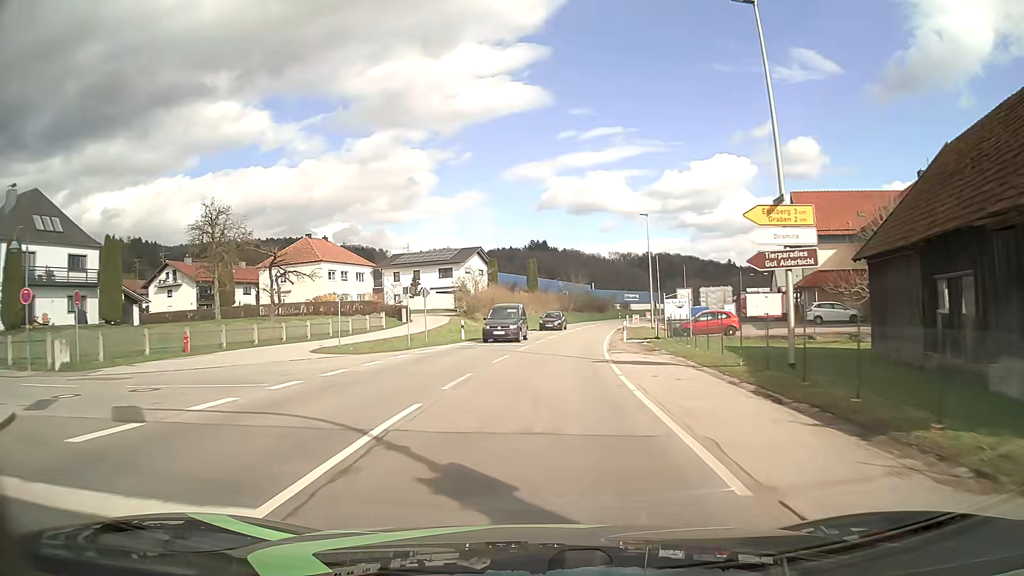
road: secondary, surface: asphalt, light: Day
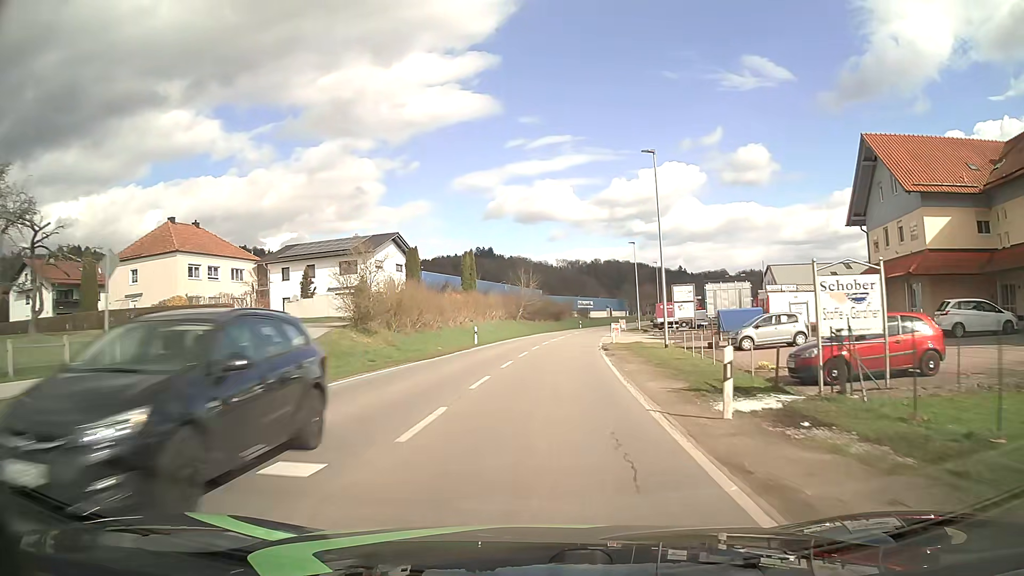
(+0.8, +23.6) m; +4°
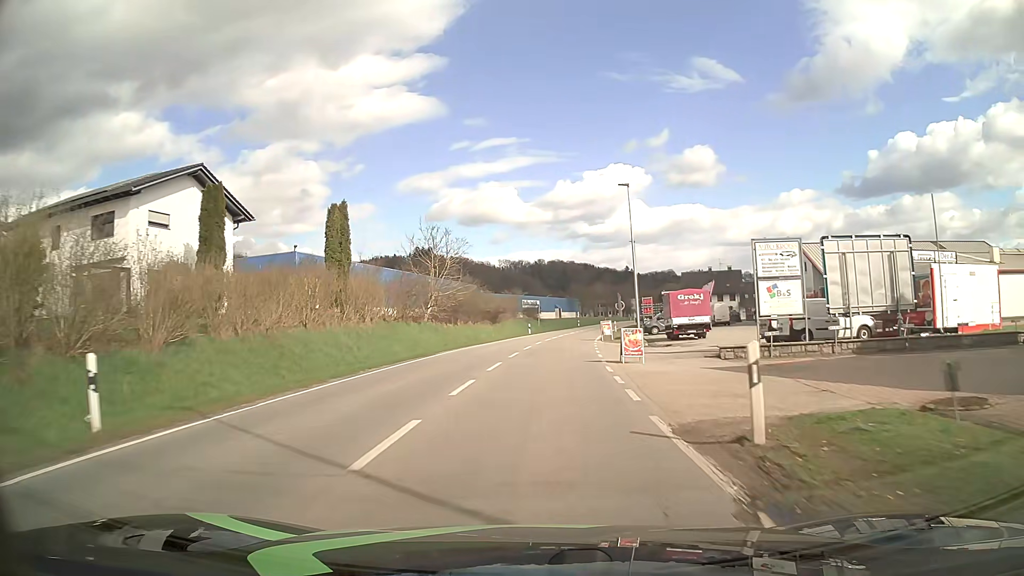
(+1.6, +31.6) m; +5°
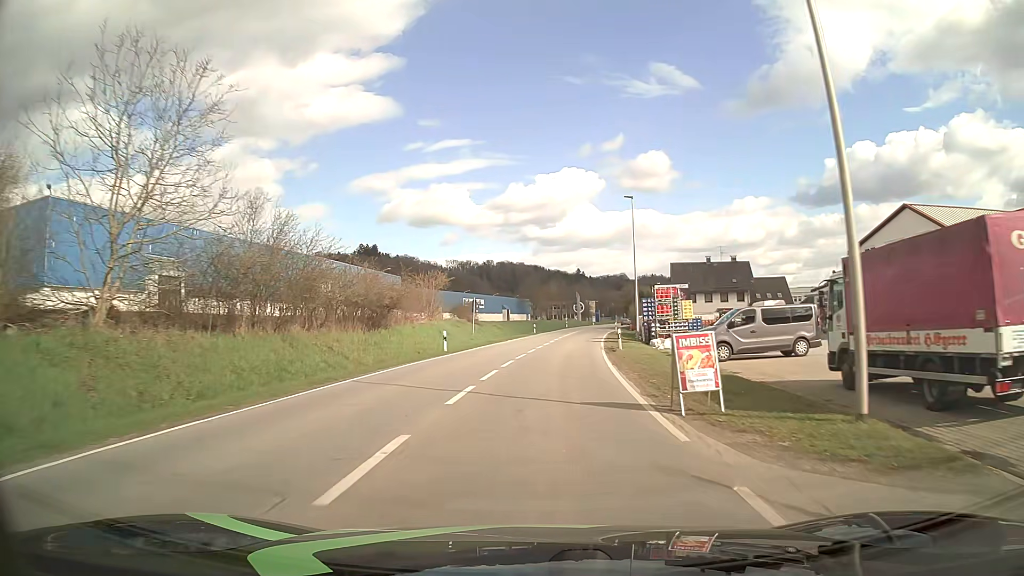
(+1.0, +31.6) m; +4°
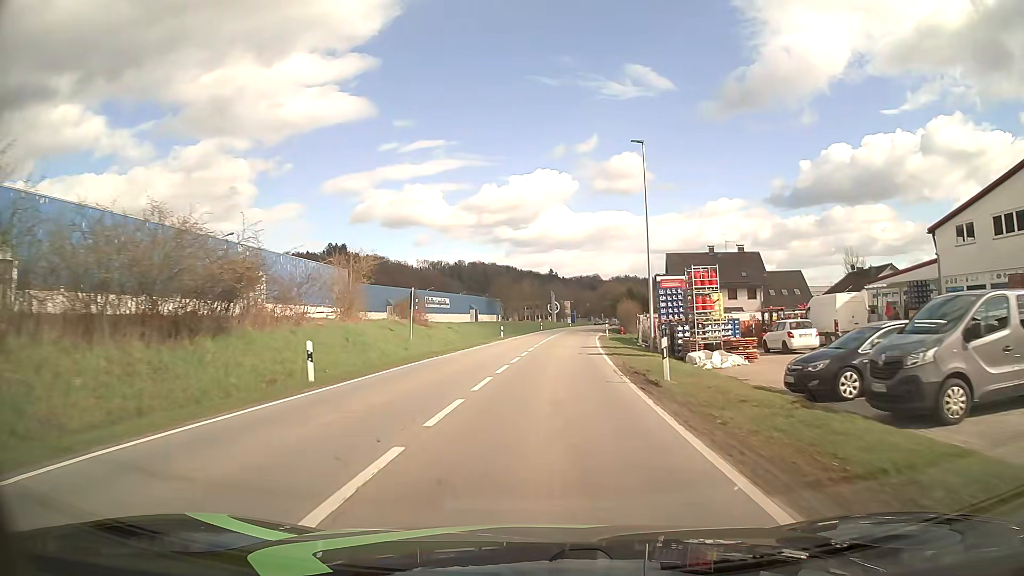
(+0.3, +15.8) m; +2°
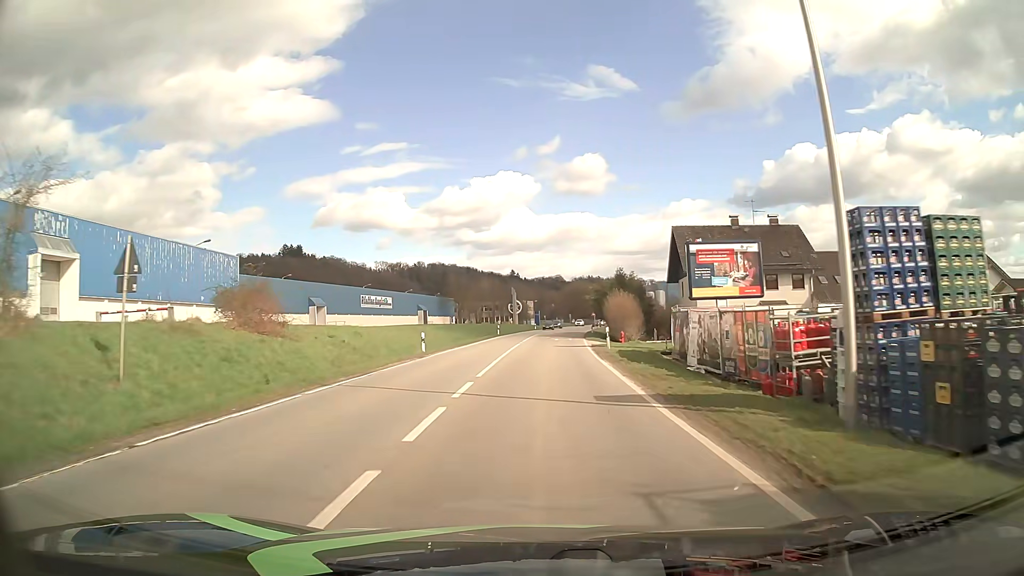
(+0.7, +23.7) m; +3°
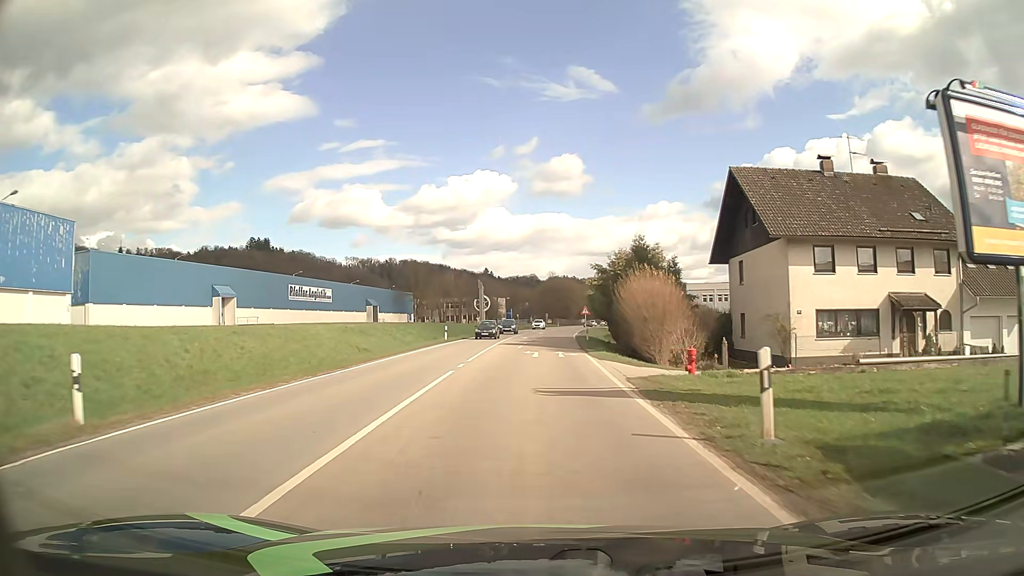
(+0.6, +23.7) m; +2°
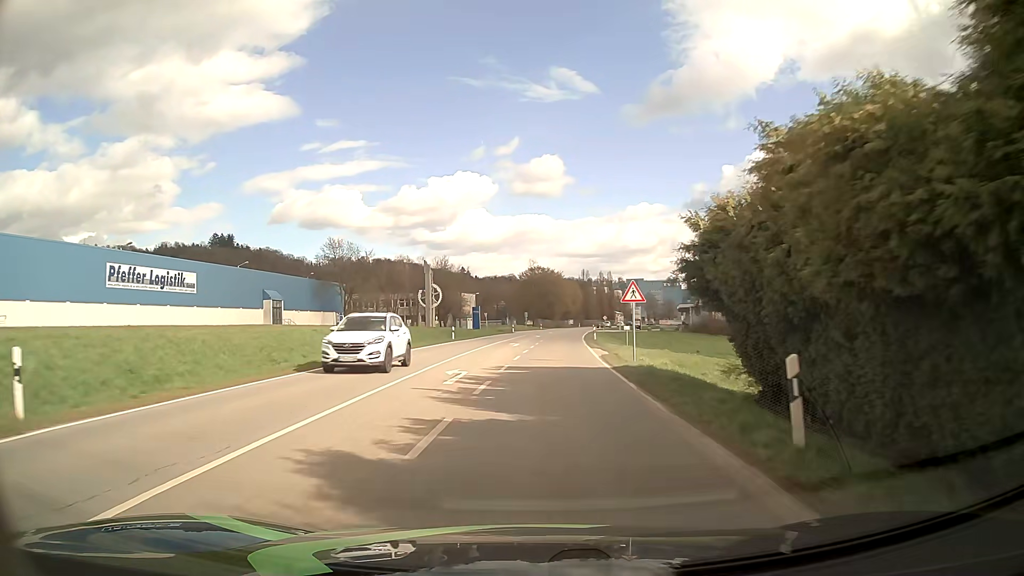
(+0.7, +39.5) m; +2°
(0, +10) (0, +20) (+1, +30) (+1, +40) (+2, +50) (+3, +60) (+3, +70) (+4, +80) (+5, +90) (+6, +100) m
